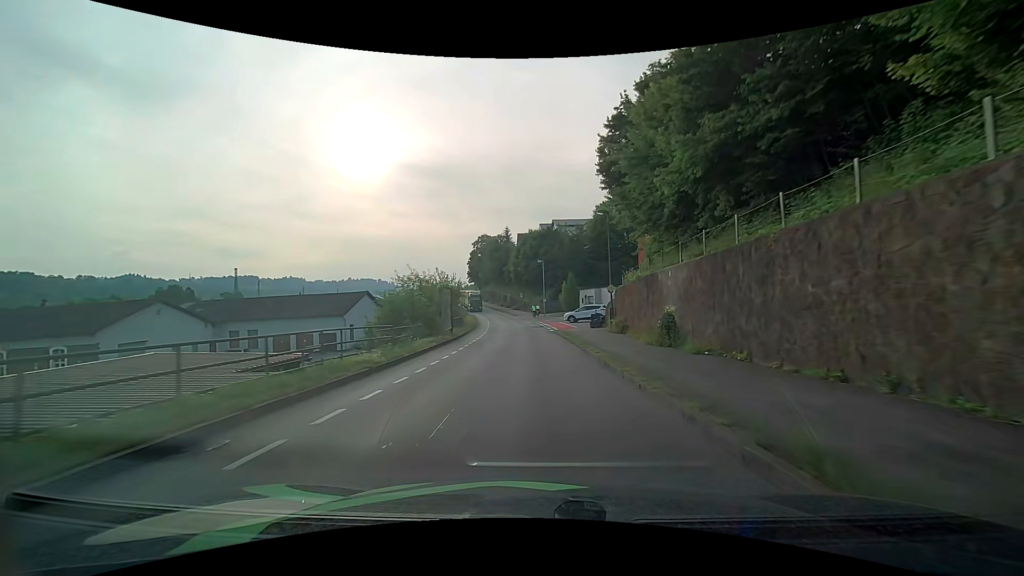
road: residential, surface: asphalt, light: Day
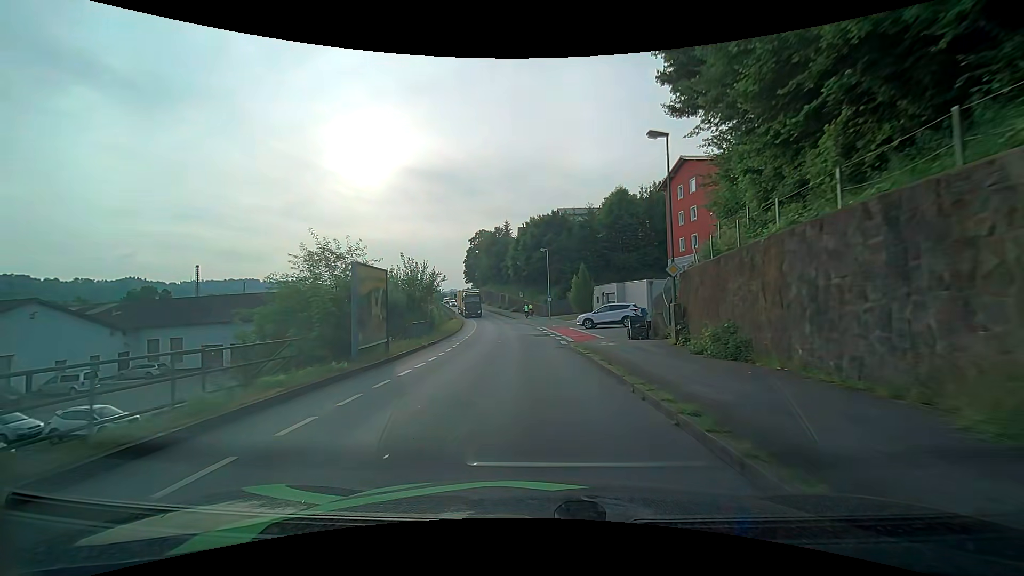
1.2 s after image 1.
(0.0, +14.9) m; 0°
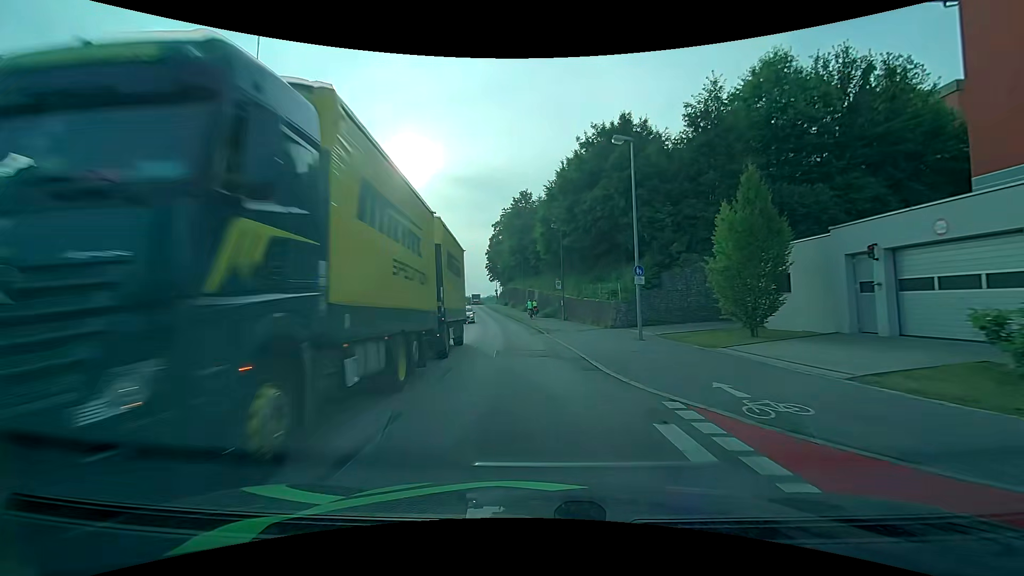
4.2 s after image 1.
(-1.1, +35.9) m; -4°
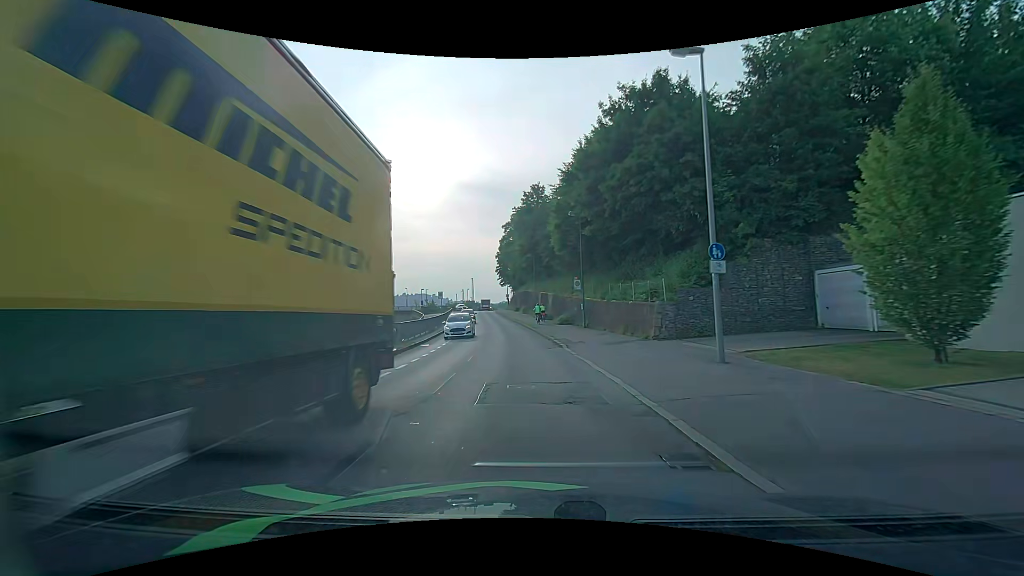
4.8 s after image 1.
(-0.1, +7.0) m; -2°
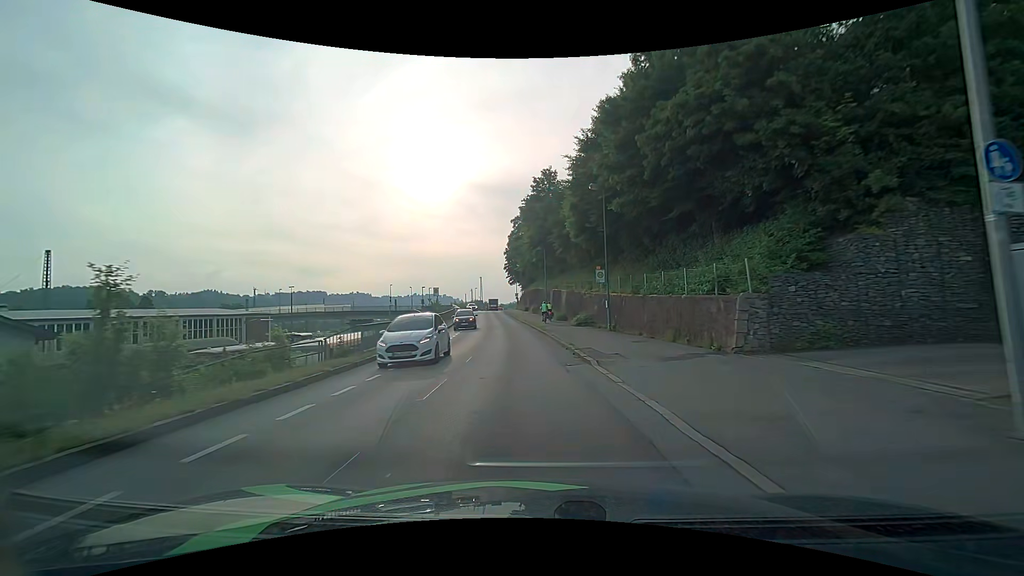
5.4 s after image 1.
(-0.1, +7.0) m; -1°
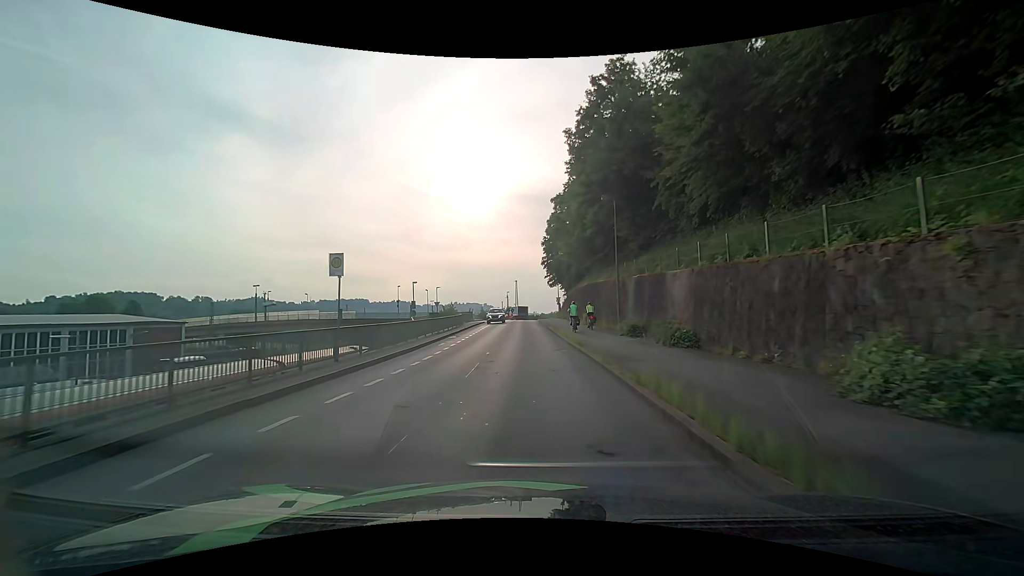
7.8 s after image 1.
(-1.3, +27.1) m; -5°
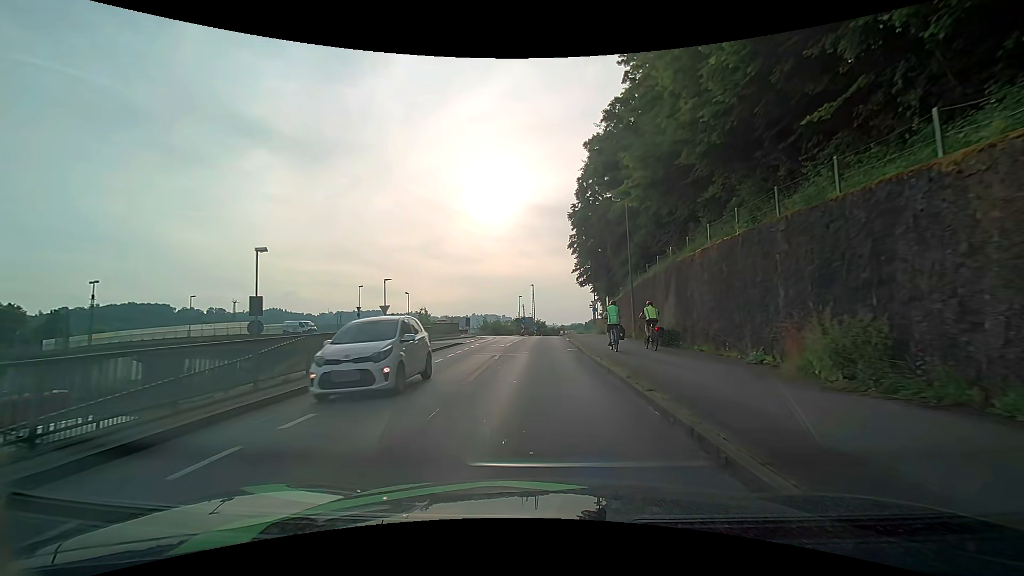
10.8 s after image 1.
(-0.8, +30.0) m; -2°
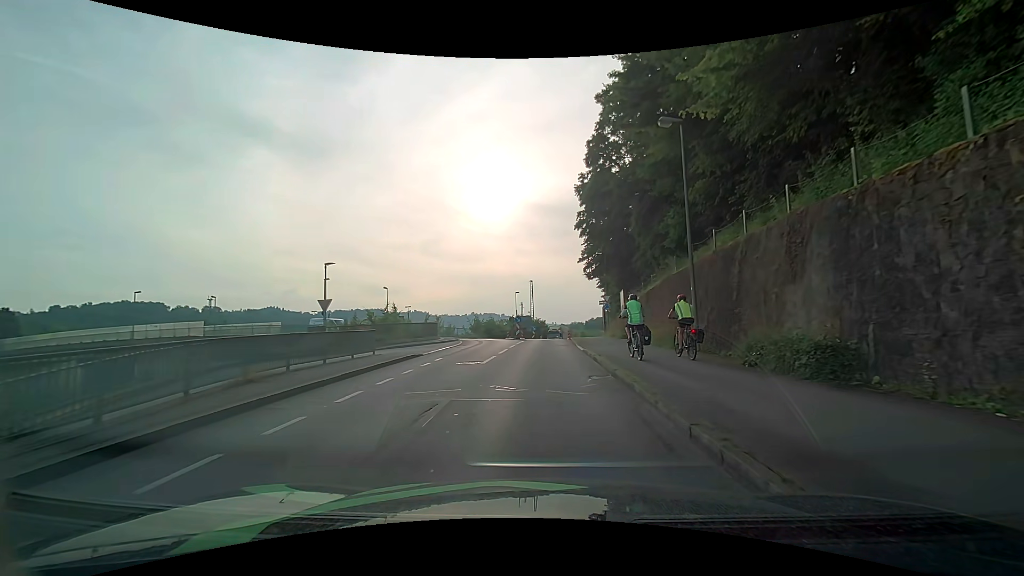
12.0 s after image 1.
(0.0, +10.5) m; 0°
(0, +10) (0, +20) (0, +30) (+1, +40) (+1, +50) (-1, +60) (-10, +62) (-20, +61) (-30, +63) (-39, +66) m
